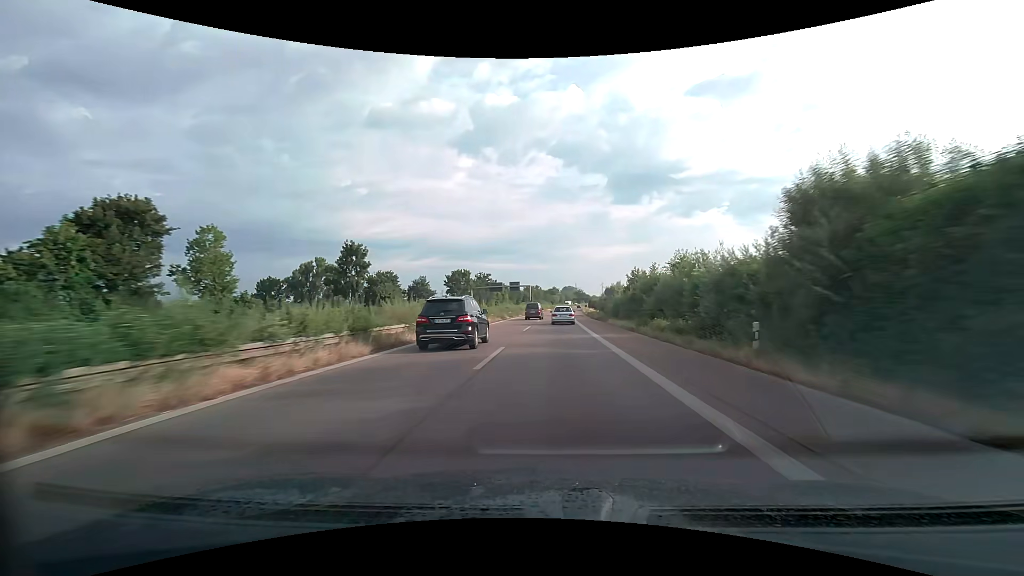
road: trunk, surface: asphalt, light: Day
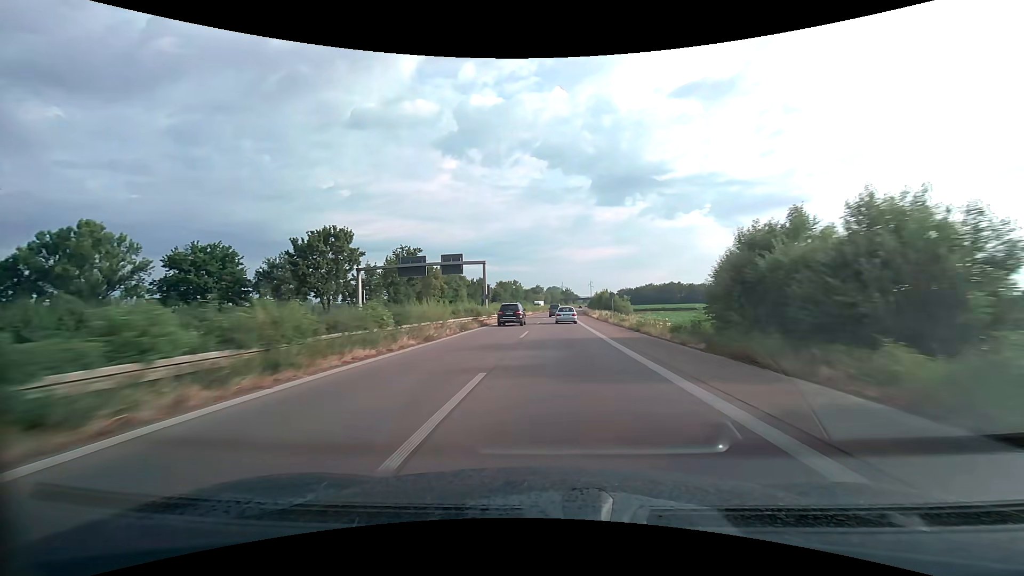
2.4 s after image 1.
(+1.0, +61.0) m; +2°
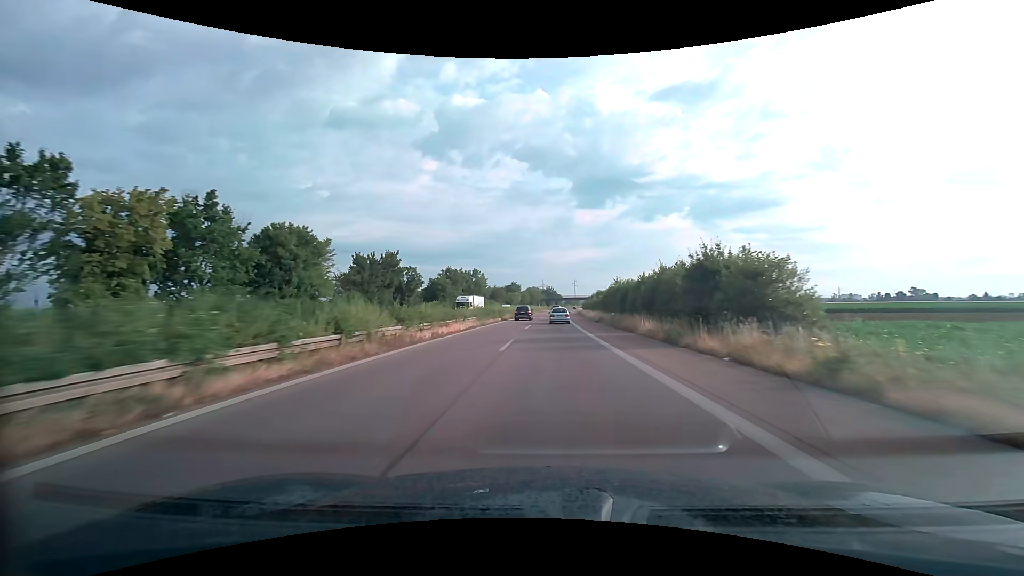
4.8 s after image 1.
(+1.1, +60.9) m; +2°
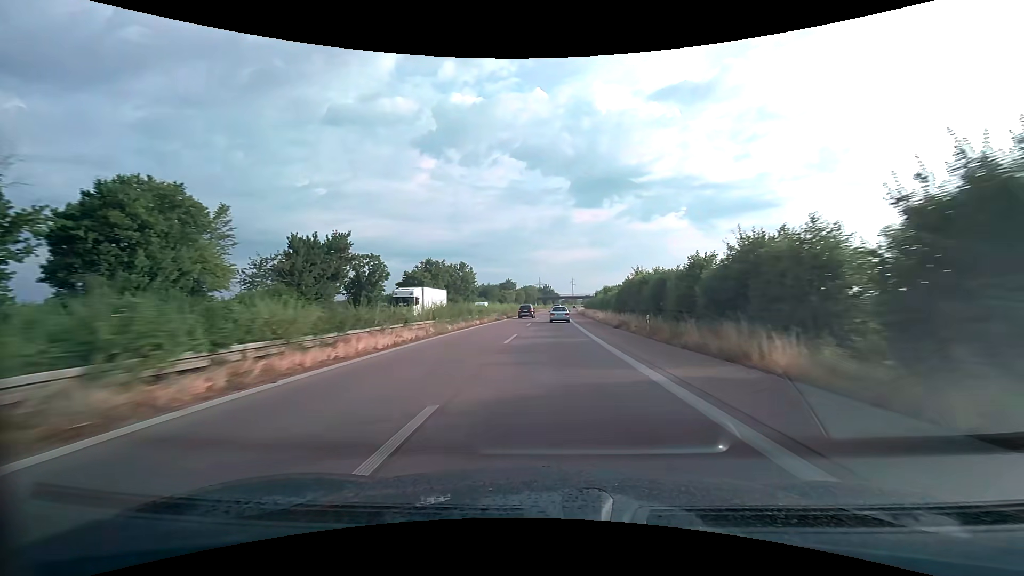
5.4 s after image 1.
(+0.1, +15.2) m; 0°
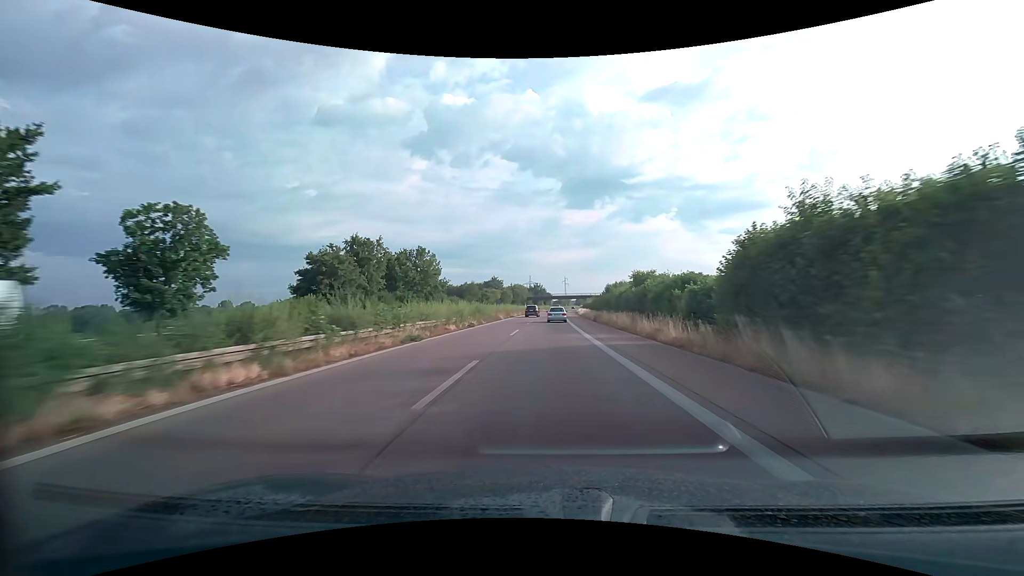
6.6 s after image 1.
(+0.3, +30.3) m; +1°
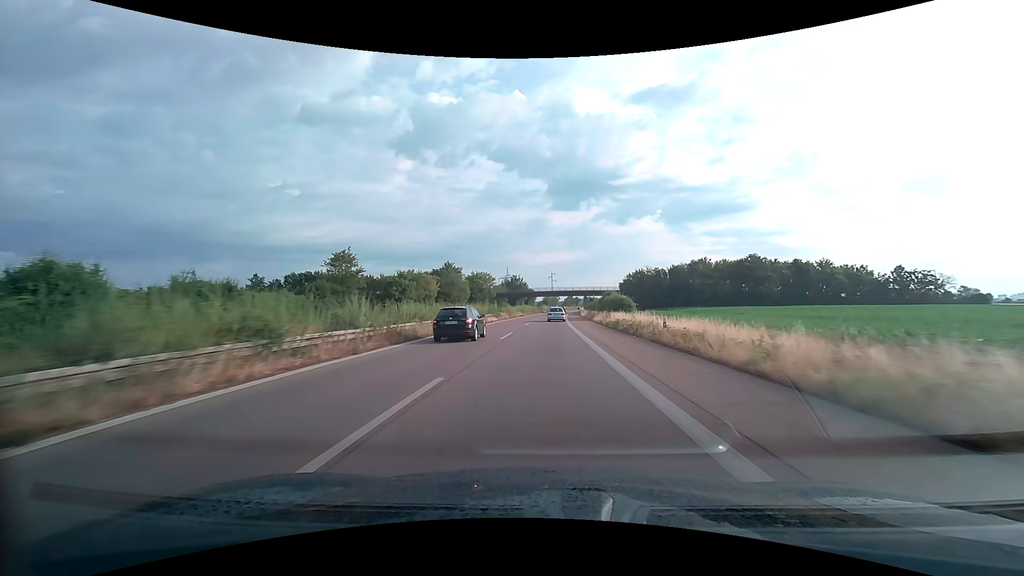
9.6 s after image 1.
(+1.4, +75.5) m; +2°
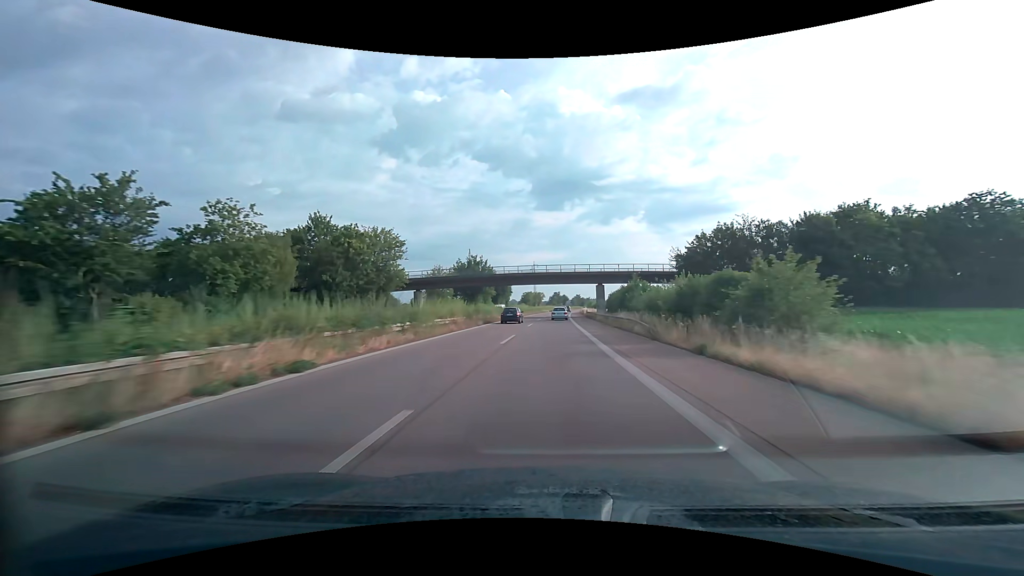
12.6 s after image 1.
(+1.1, +75.4) m; +2°
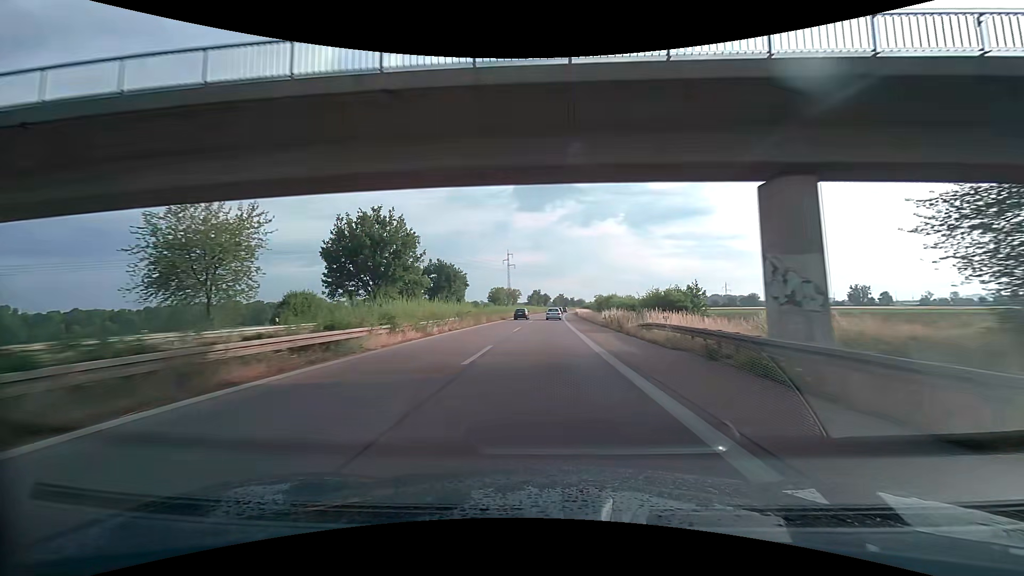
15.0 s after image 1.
(+1.3, +61.0) m; +2°
